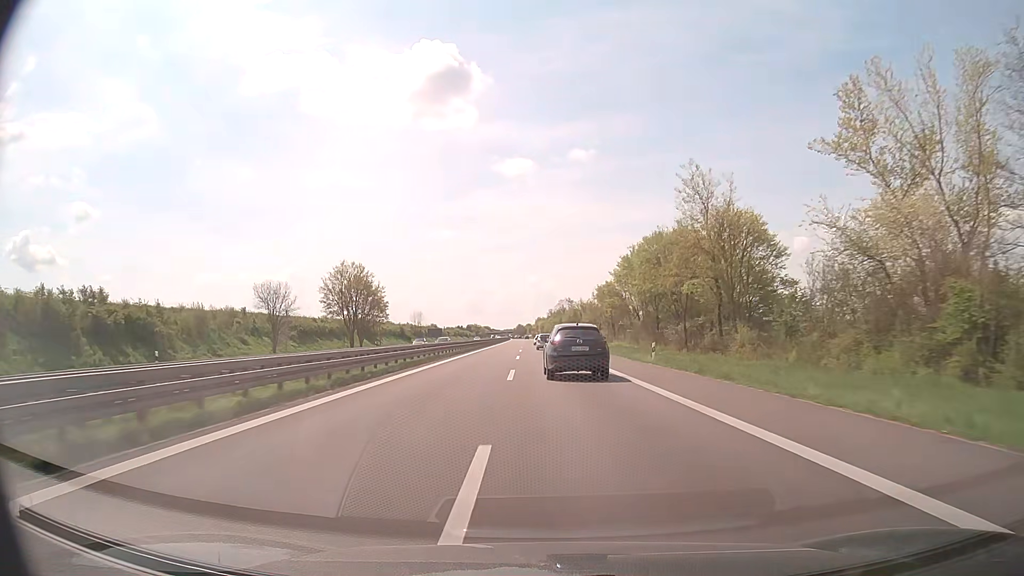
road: trunk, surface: asphalt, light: Day
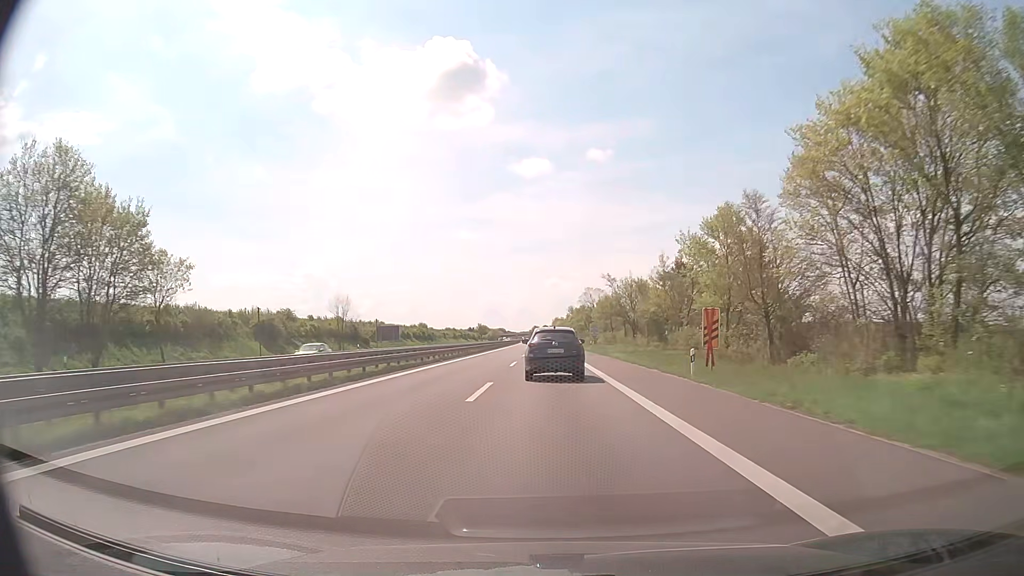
(-0.8, +59.9) m; -1°
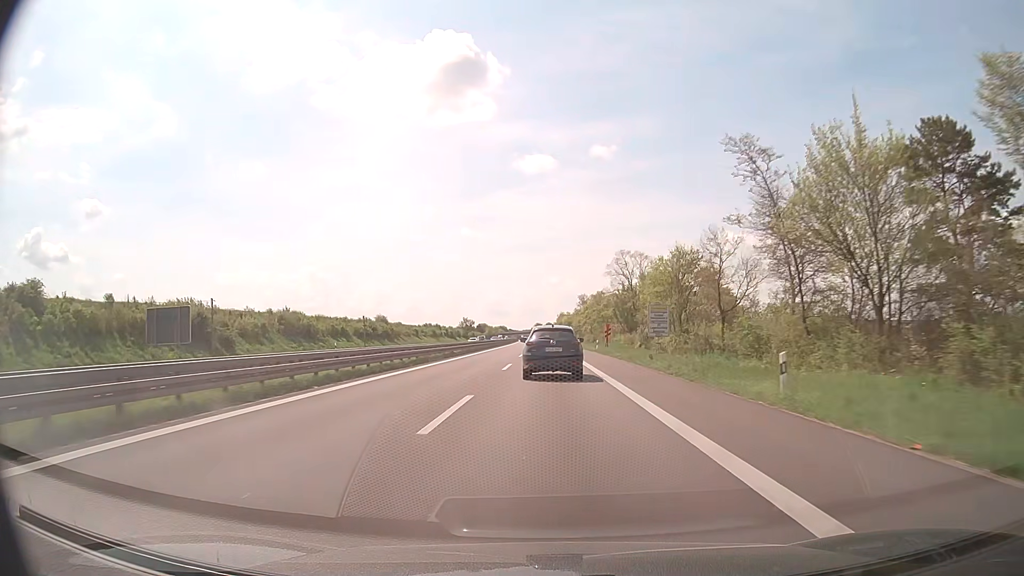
(-0.3, +59.2) m; 0°
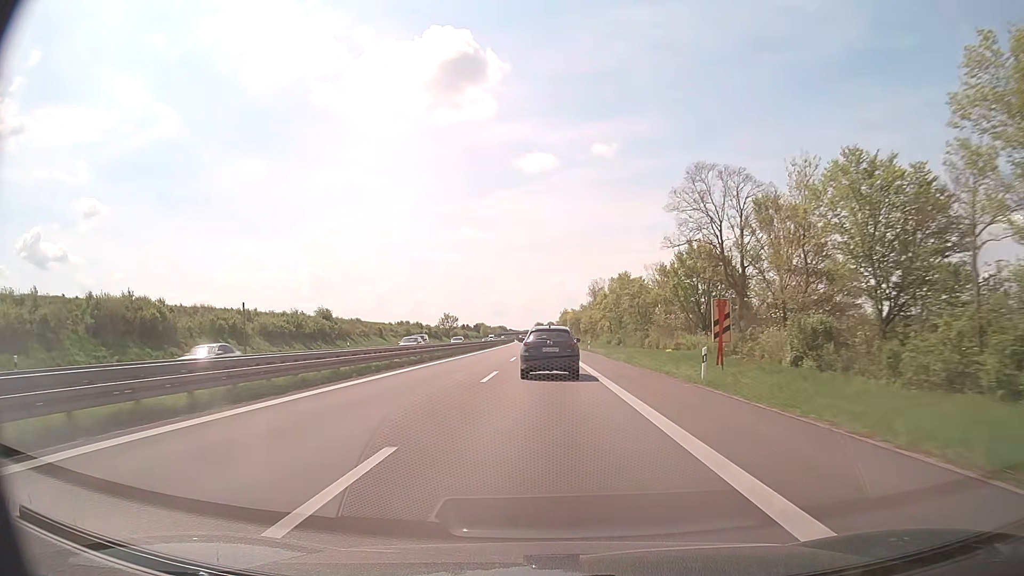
(0.0, +43.2) m; 0°
